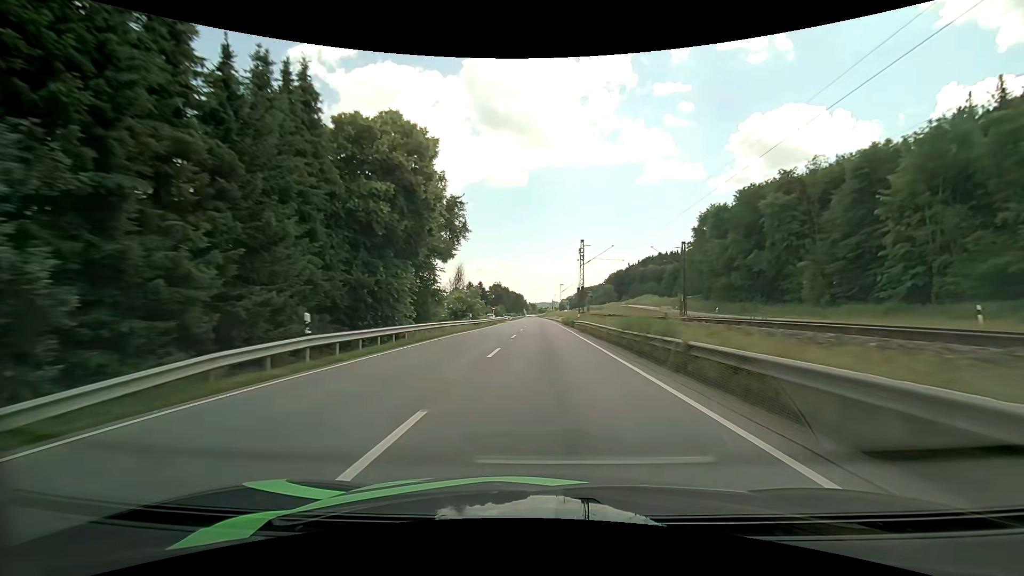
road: primary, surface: asphalt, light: Day
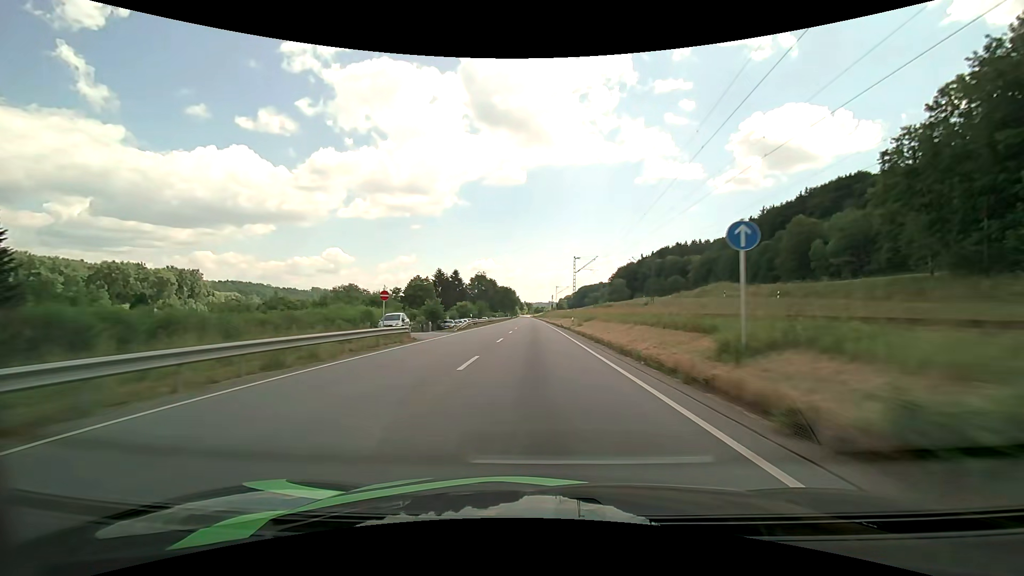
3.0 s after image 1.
(+0.7, +64.7) m; 0°
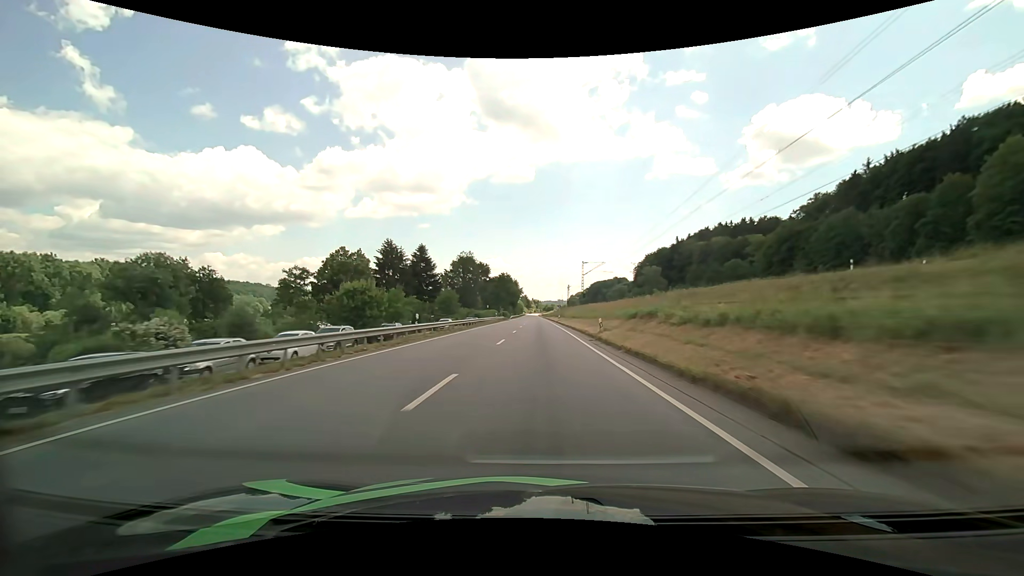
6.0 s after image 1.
(-0.3, +66.4) m; -1°
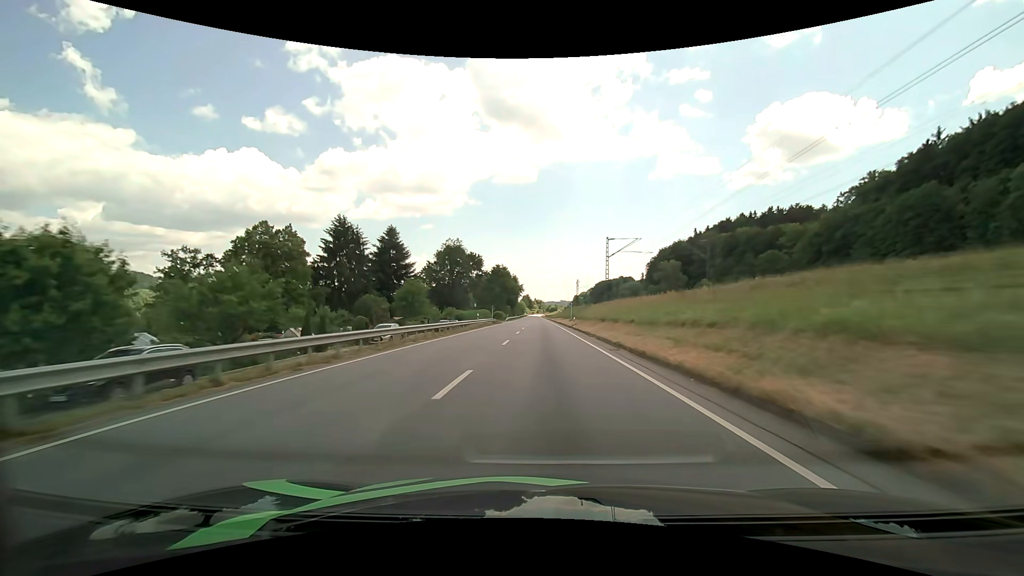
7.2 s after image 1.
(-0.1, +27.2) m; 0°
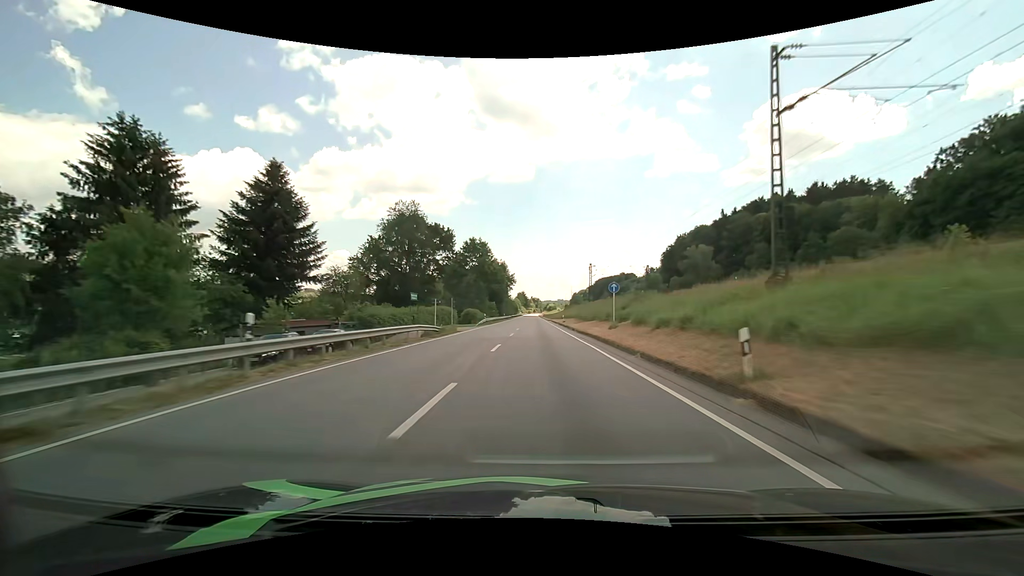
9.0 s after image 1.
(+0.1, +41.3) m; 0°
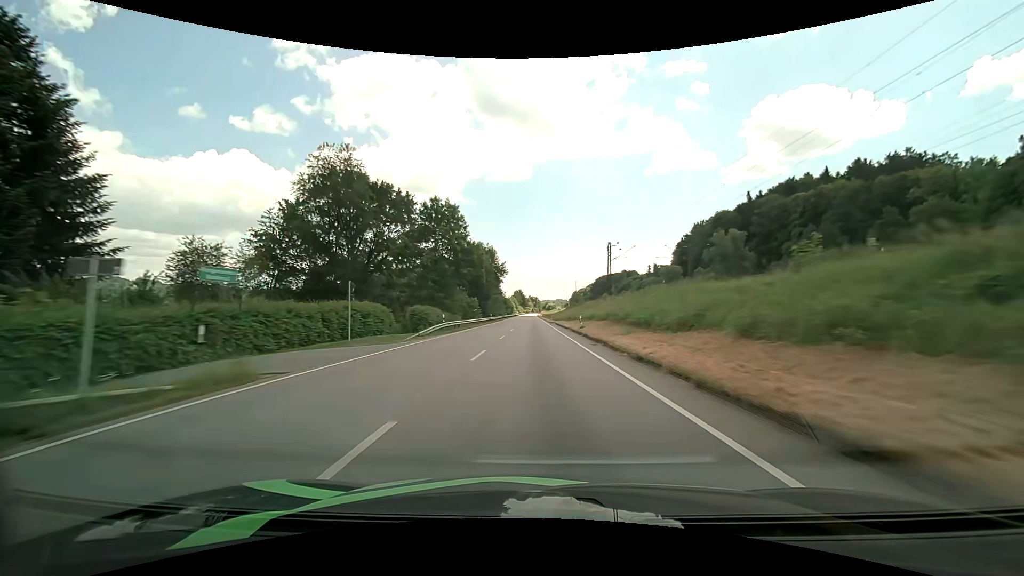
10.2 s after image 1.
(+0.1, +27.8) m; 0°
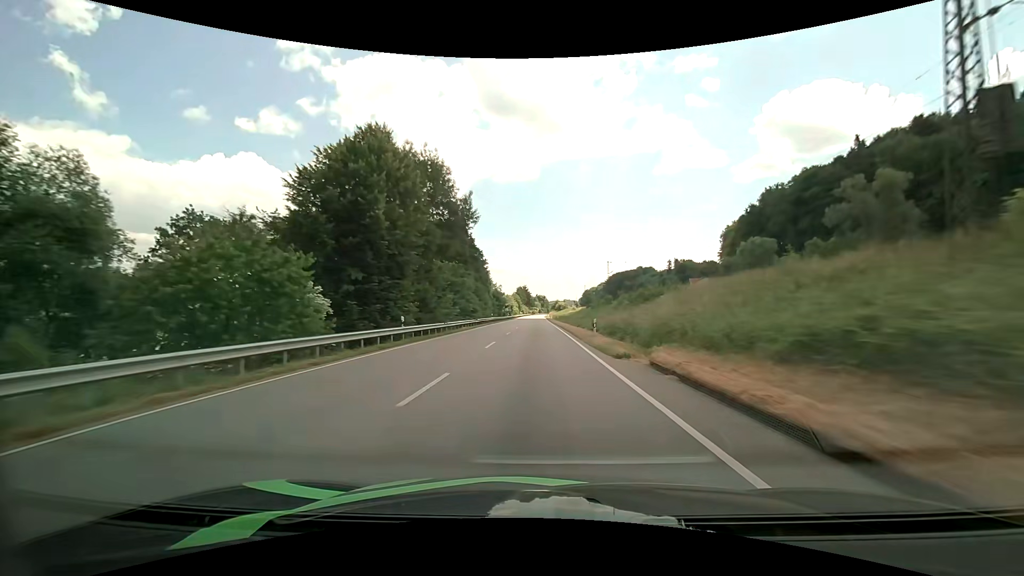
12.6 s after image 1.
(-0.3, +56.3) m; -1°
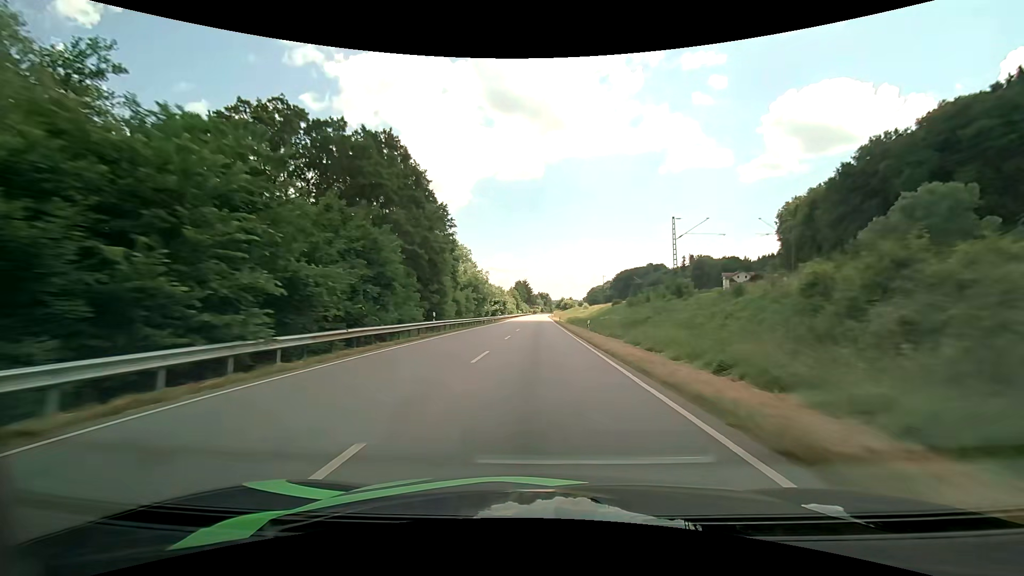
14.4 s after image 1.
(0.0, +43.0) m; 0°
(0, +10) (0, +20) (0, +30) (0, +40) (0, +50) (0, +60) (0, +70) (+1, +80) (+1, +90) (+1, +100) m
